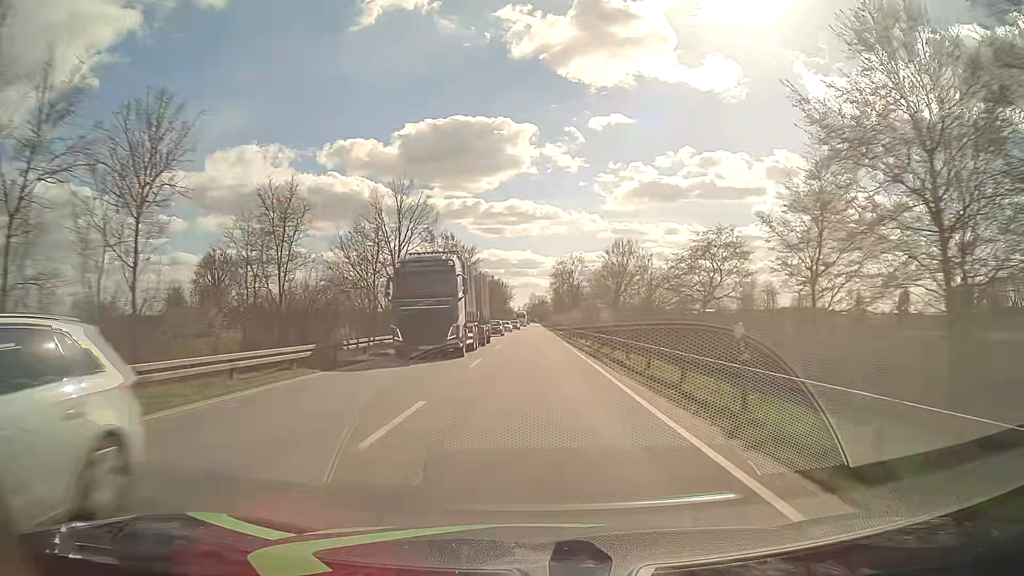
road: primary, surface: asphalt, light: Day
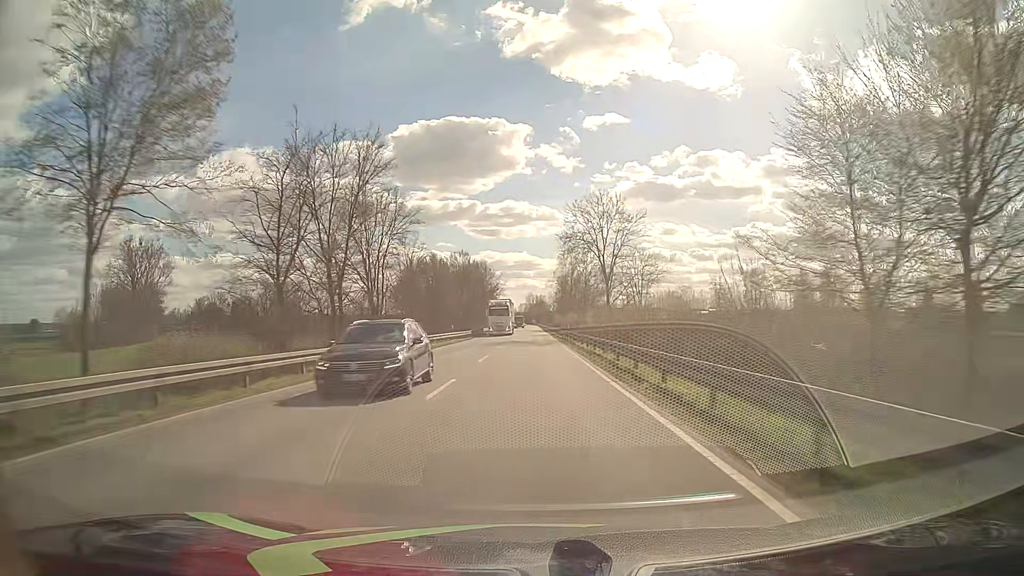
(+0.2, +55.9) m; 0°
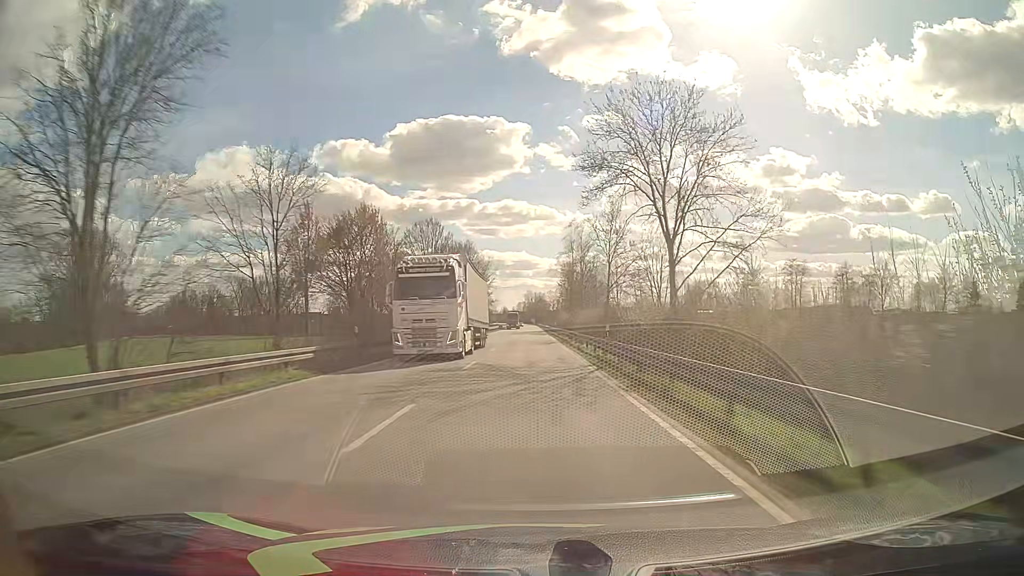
(0.0, +29.4) m; 0°
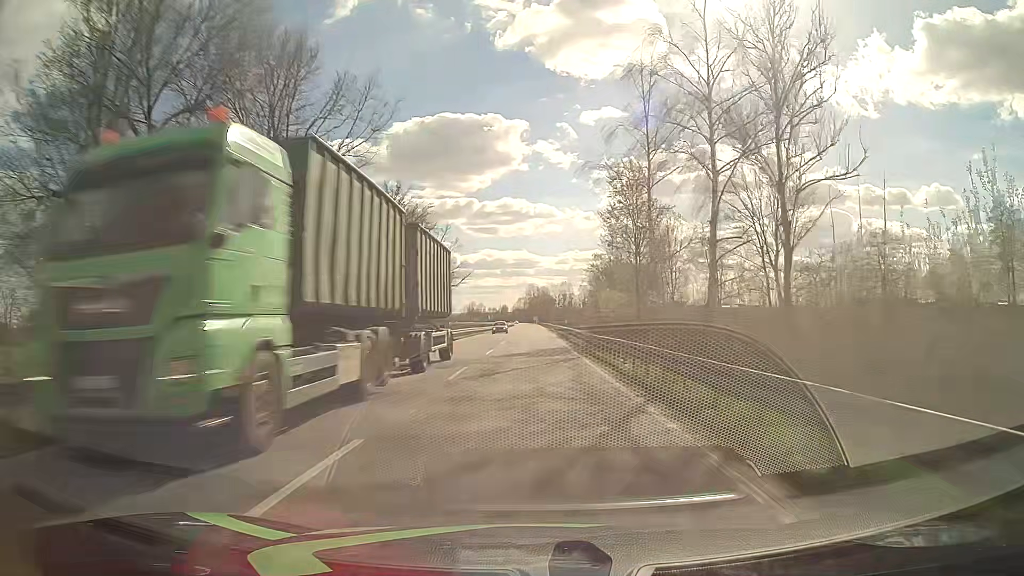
(-0.1, +76.2) m; 0°
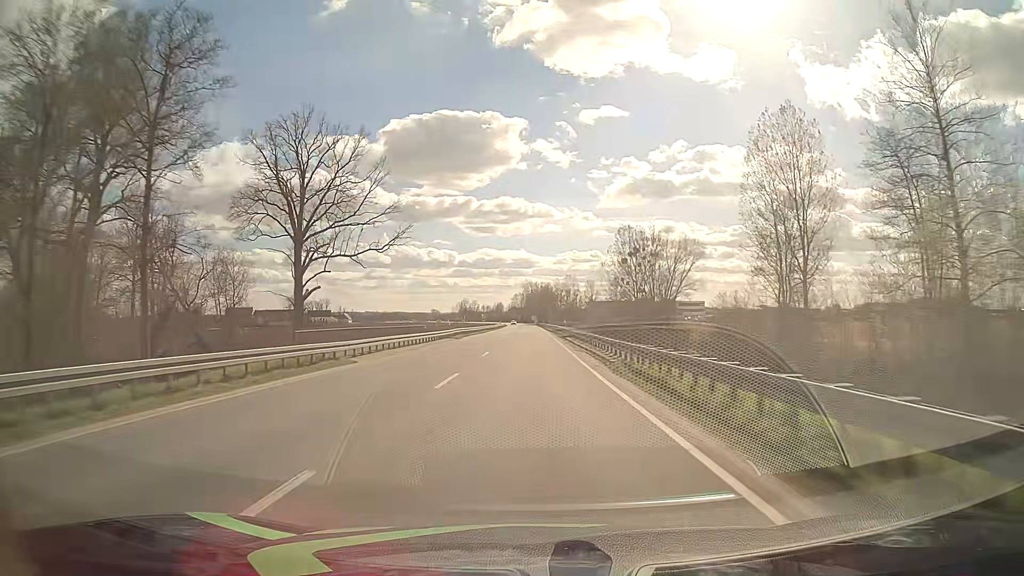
(0.0, +62.2) m; 0°
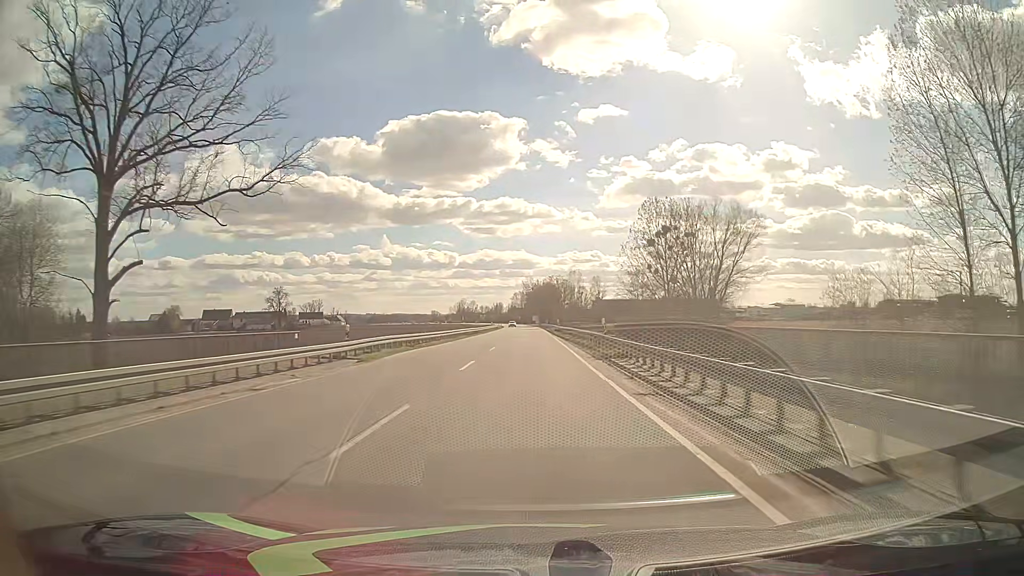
(+0.2, +31.3) m; 0°
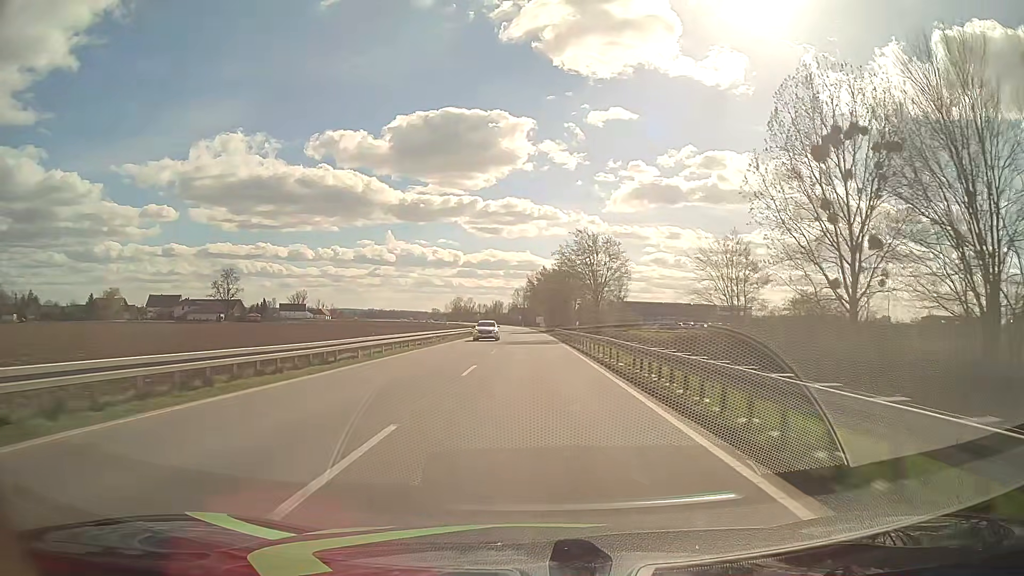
(-0.3, +62.8) m; 0°
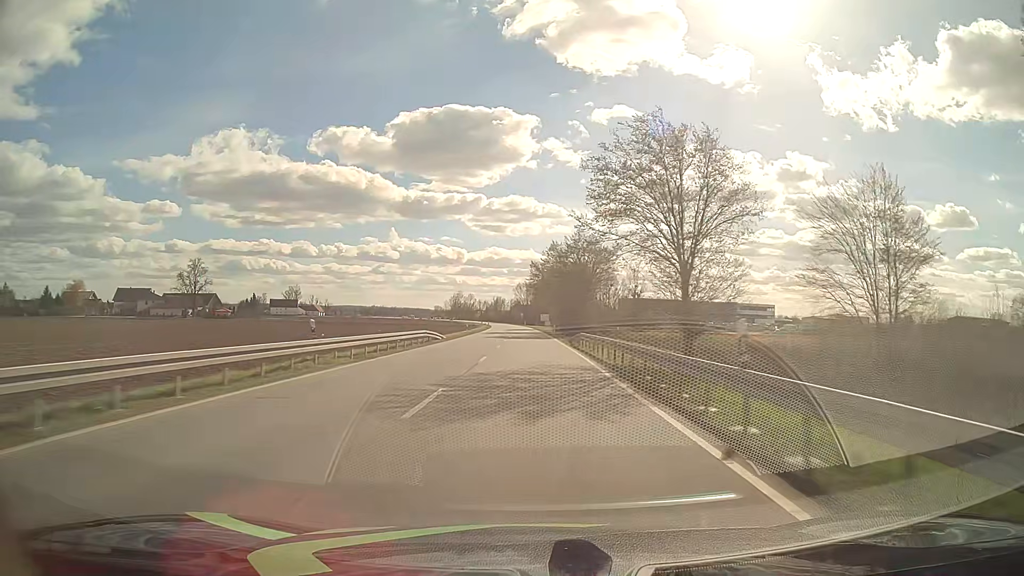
(-0.1, +31.5) m; 0°
(0, +10) (0, +20) (0, +30) (0, +40) (0, +50) (0, +60) (-1, +70) (-1, +80) (-1, +90) (-1, +100) m
